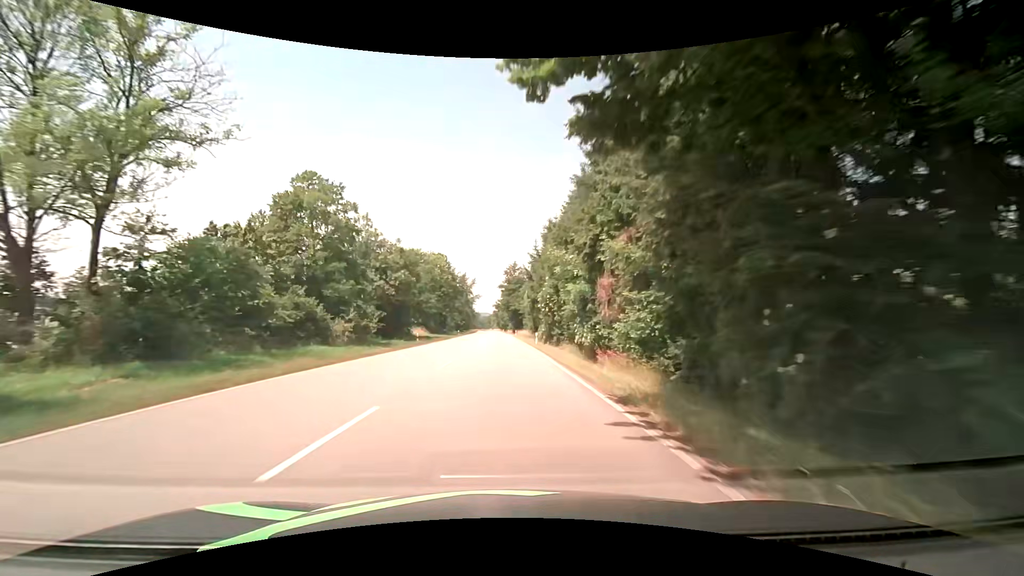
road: primary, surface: asphalt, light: Day
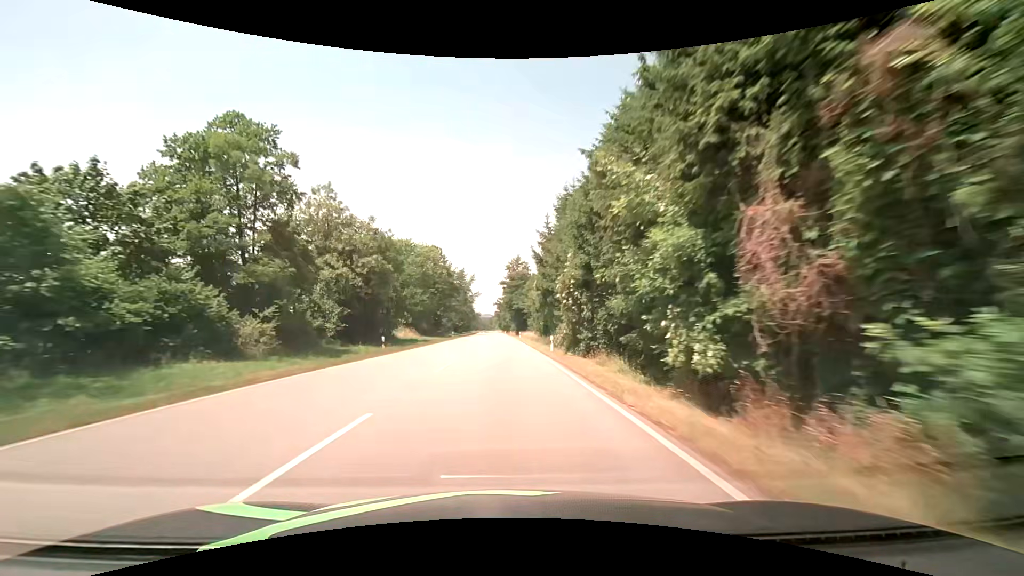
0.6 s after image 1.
(-0.1, +12.6) m; 0°
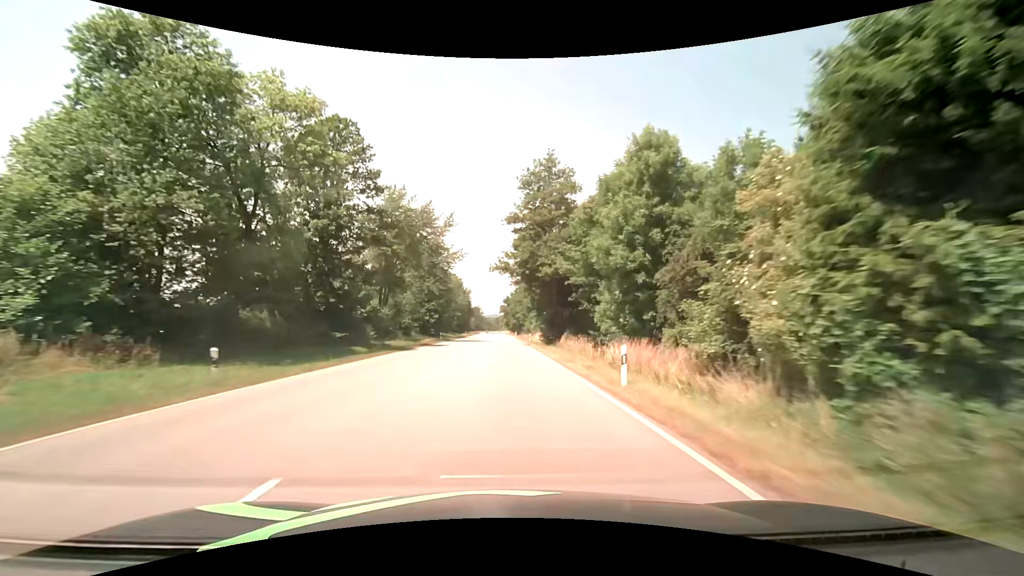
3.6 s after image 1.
(-0.7, +63.3) m; -1°
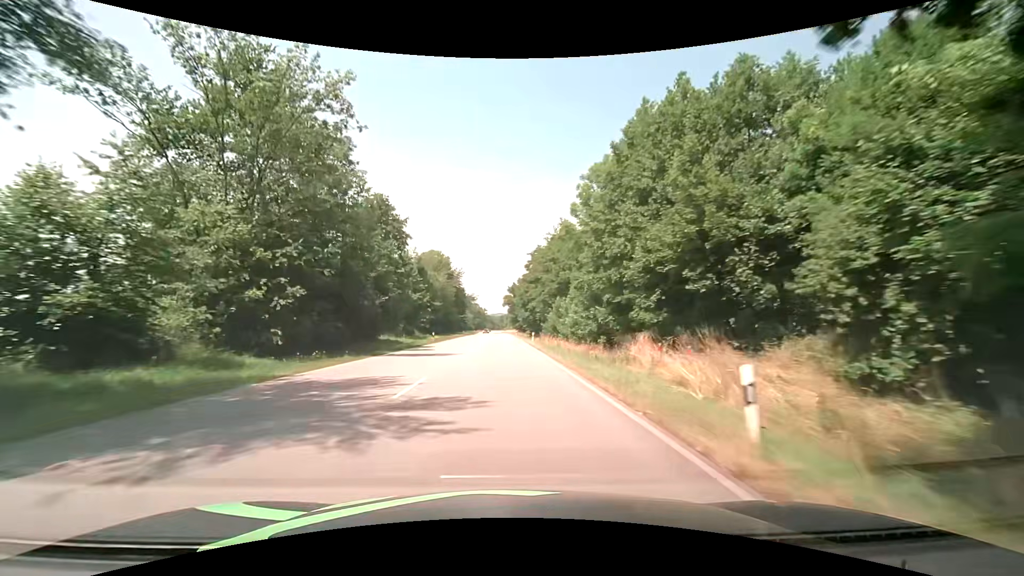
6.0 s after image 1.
(0.0, +50.8) m; 0°
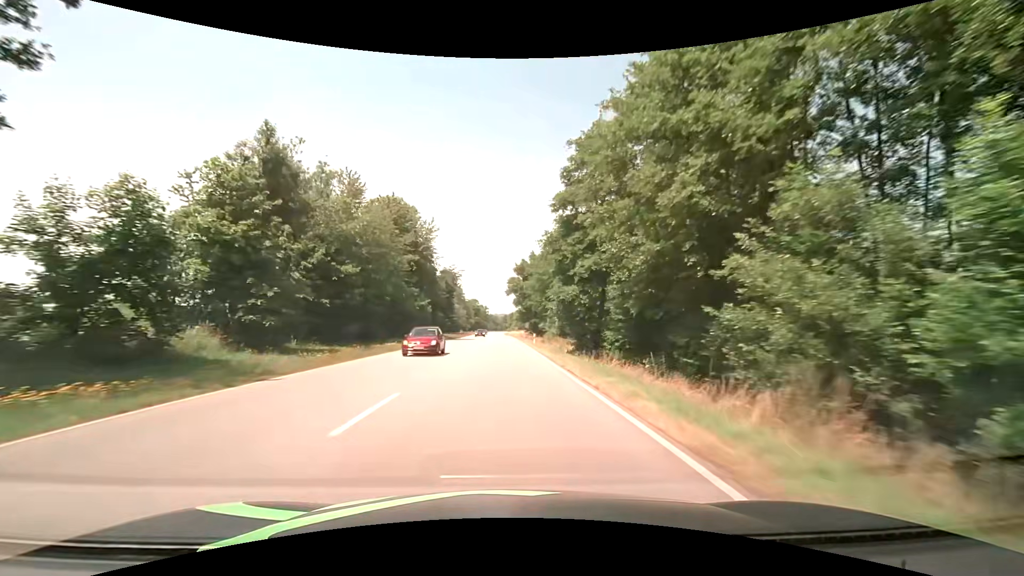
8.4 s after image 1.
(-0.1, +50.8) m; 0°
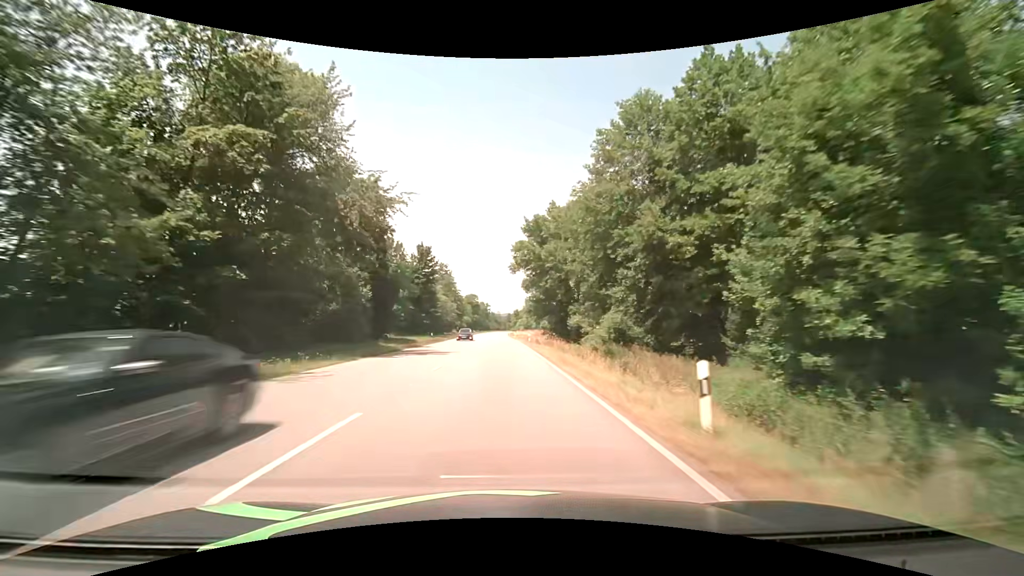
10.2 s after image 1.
(-0.1, +38.1) m; -1°
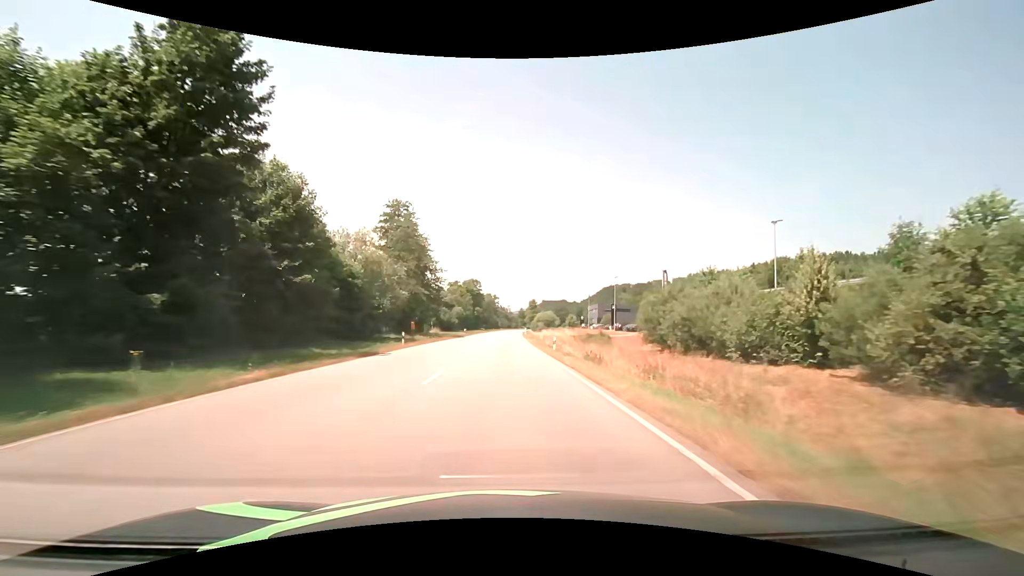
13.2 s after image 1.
(0.0, +63.7) m; -1°
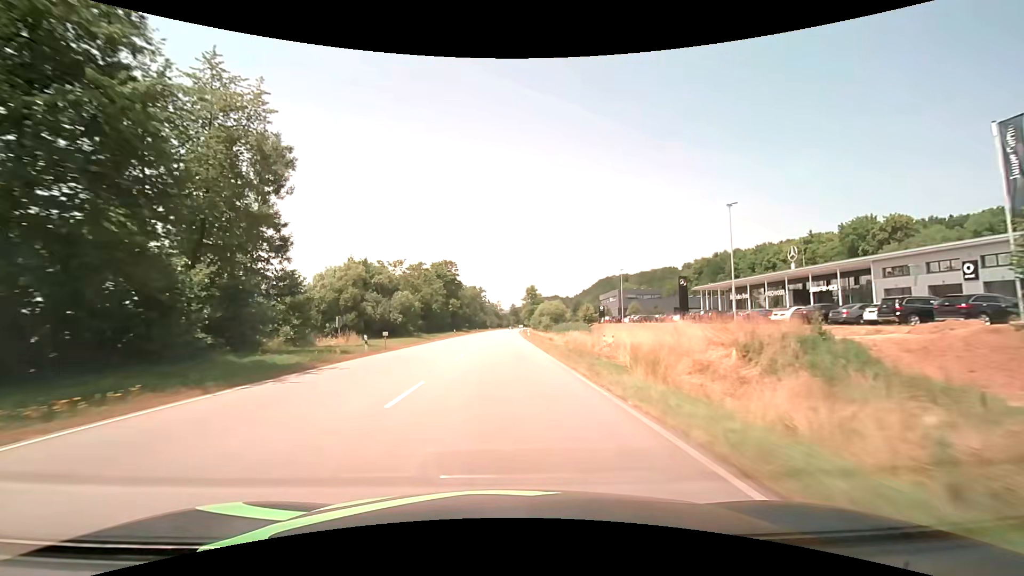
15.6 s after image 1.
(+0.6, +51.2) m; +2°
(0, +10) (0, +20) (0, +30) (0, +40) (0, +50) (0, +60) (0, +70) (0, +80) (0, +90) (0, +100) m
